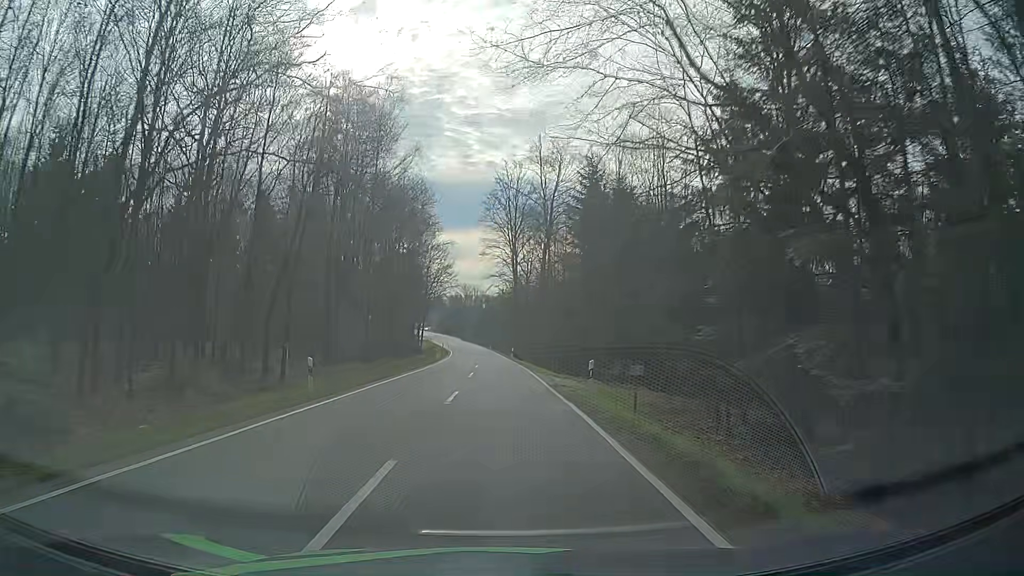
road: secondary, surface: asphalt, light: Day
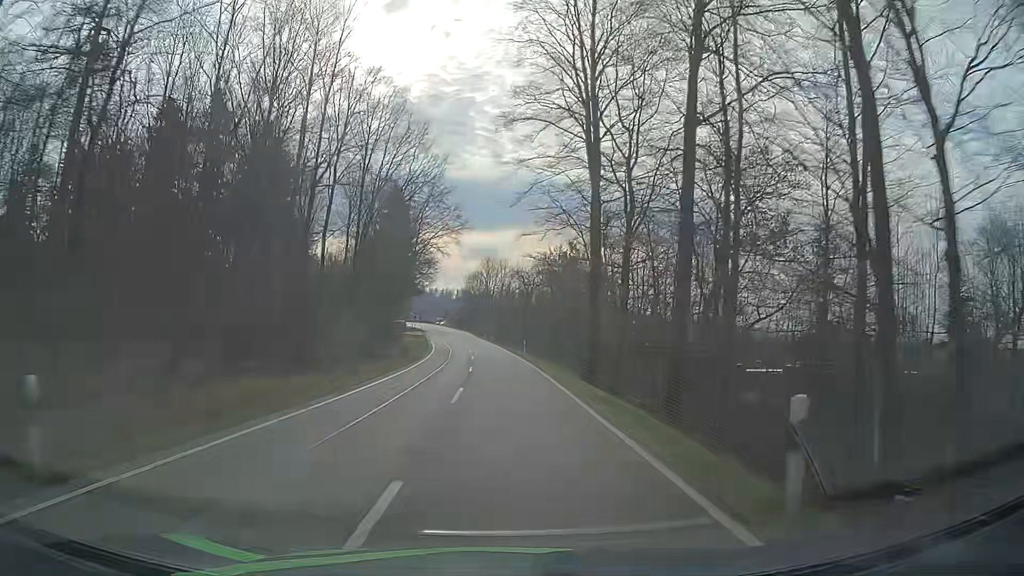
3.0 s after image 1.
(-1.5, +59.9) m; -2°
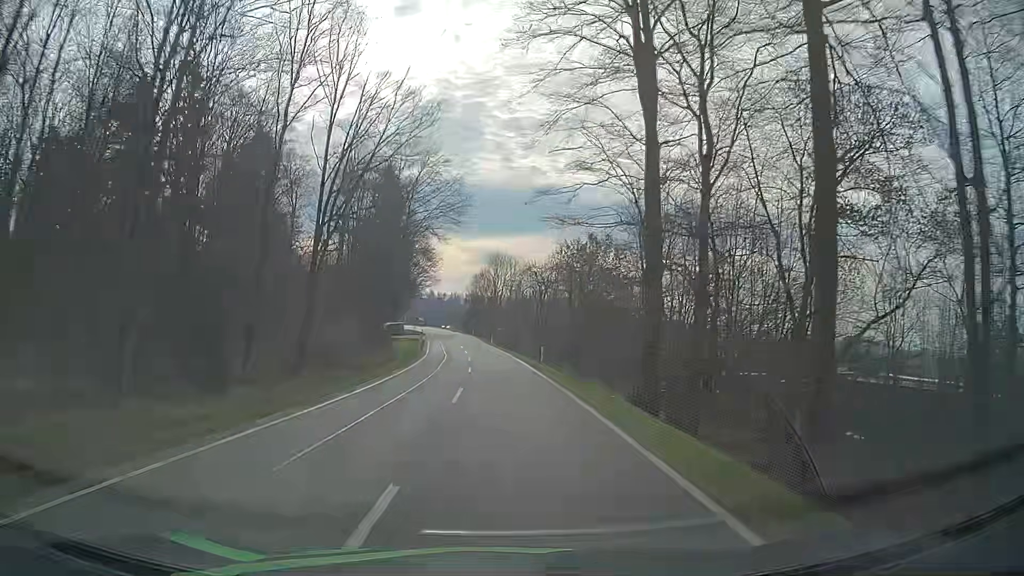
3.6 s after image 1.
(-0.1, +12.1) m; -1°
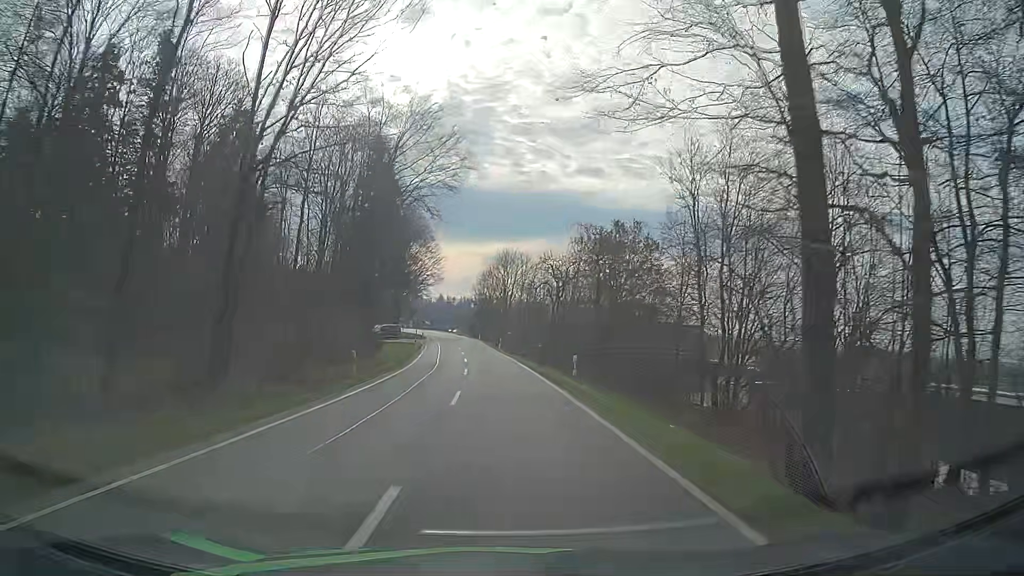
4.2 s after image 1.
(-0.1, +12.1) m; -1°
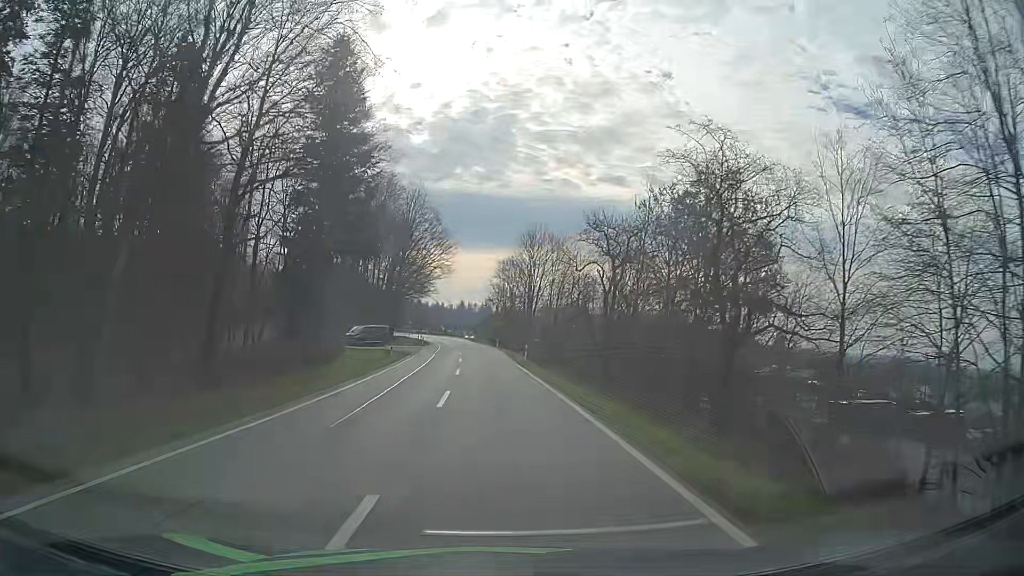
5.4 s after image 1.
(-0.4, +24.3) m; -2°
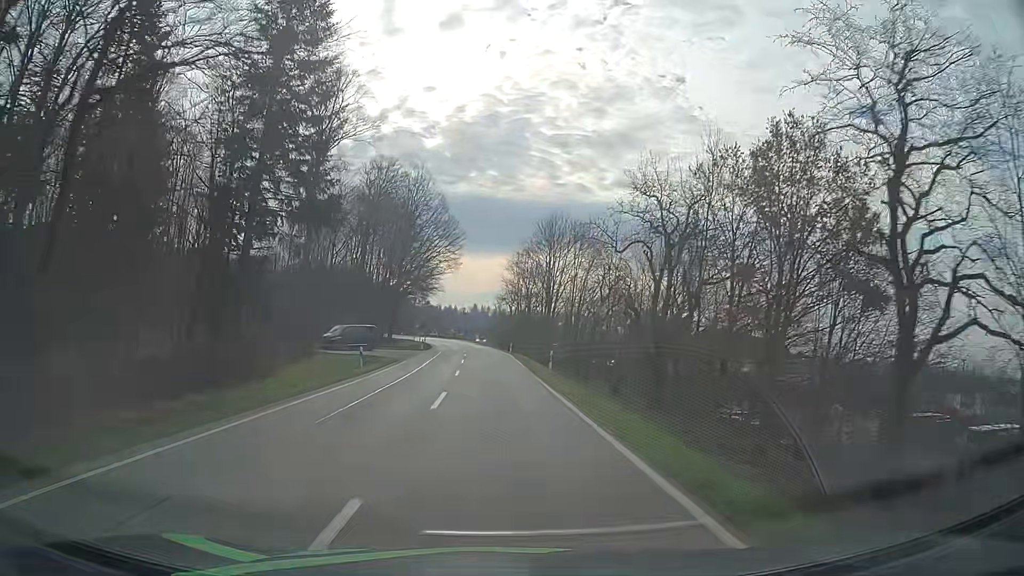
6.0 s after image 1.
(-0.1, +12.1) m; -1°
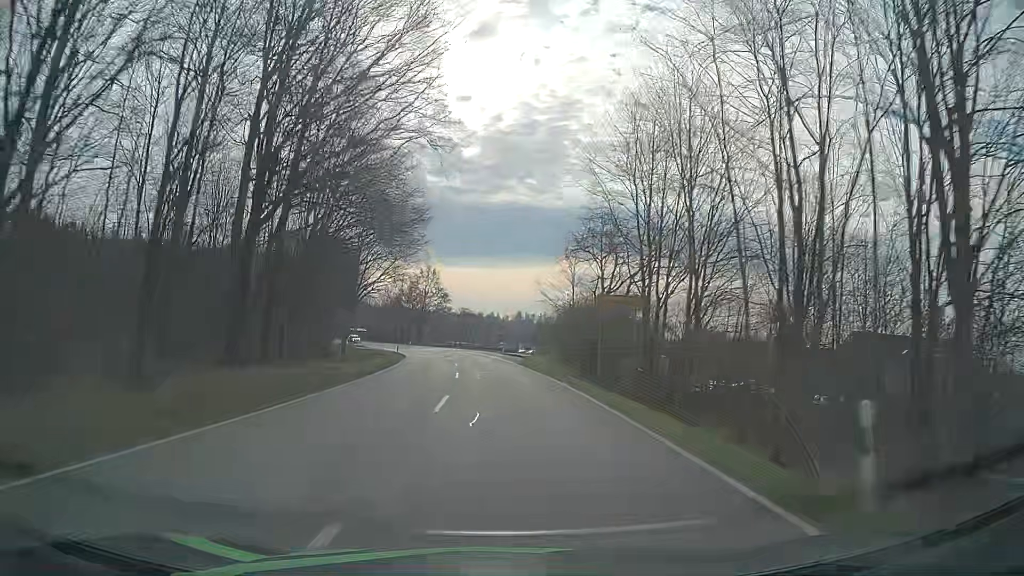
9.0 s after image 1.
(-2.2, +60.5) m; -4°
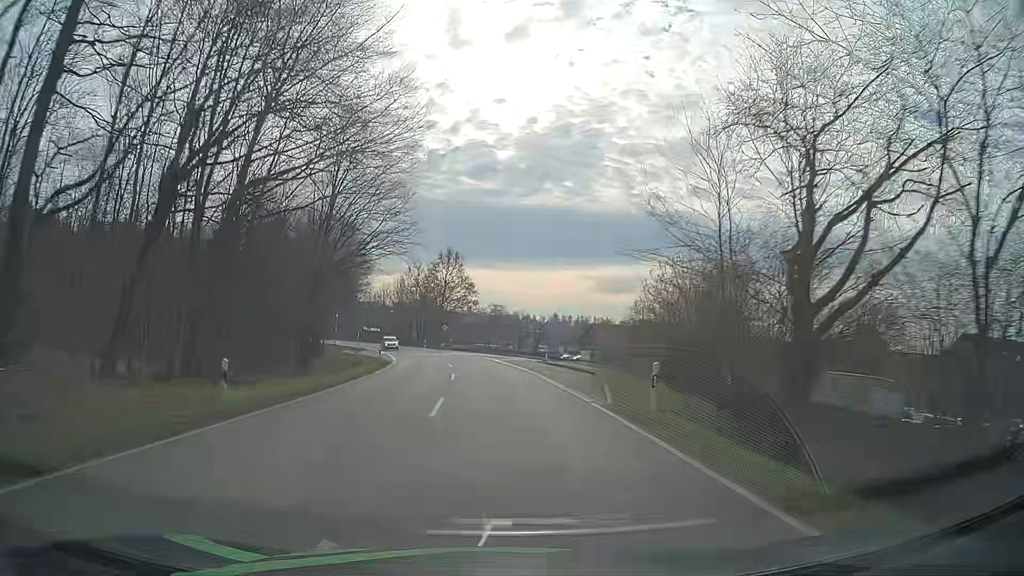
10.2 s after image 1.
(-0.6, +24.2) m; -3°
(0, +10) (0, +20) (-1, +30) (-2, +40) (-3, +50) (-5, +60) (-7, +70) (-9, +79) (-12, +89) (-15, +98) m
